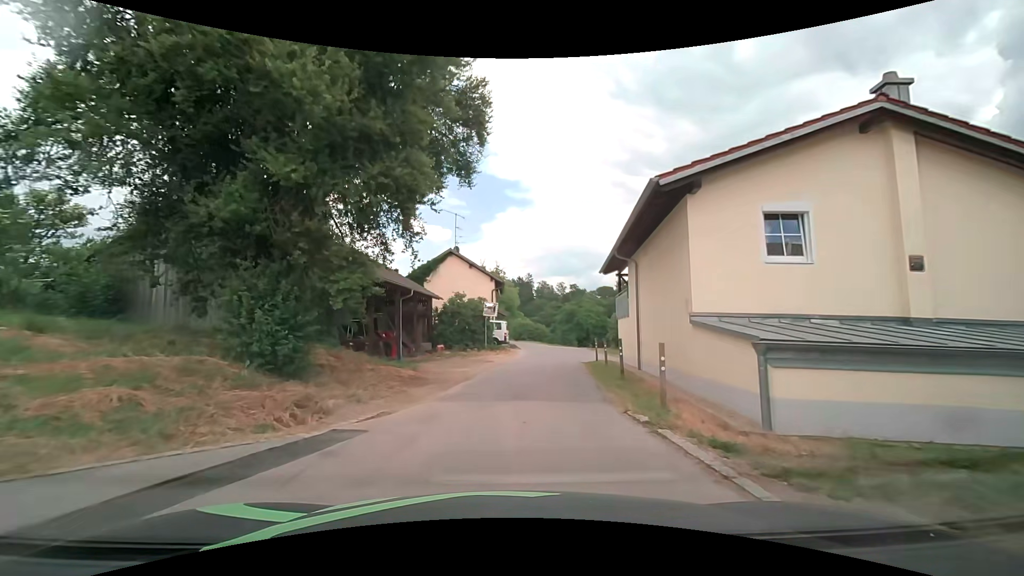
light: Day
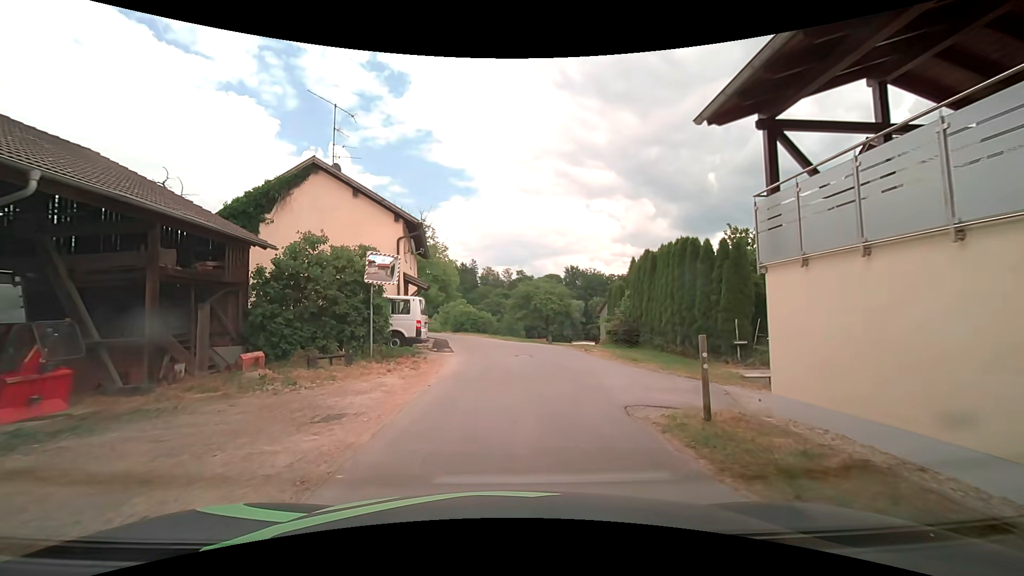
(-0.2, +18.4) m; +4°
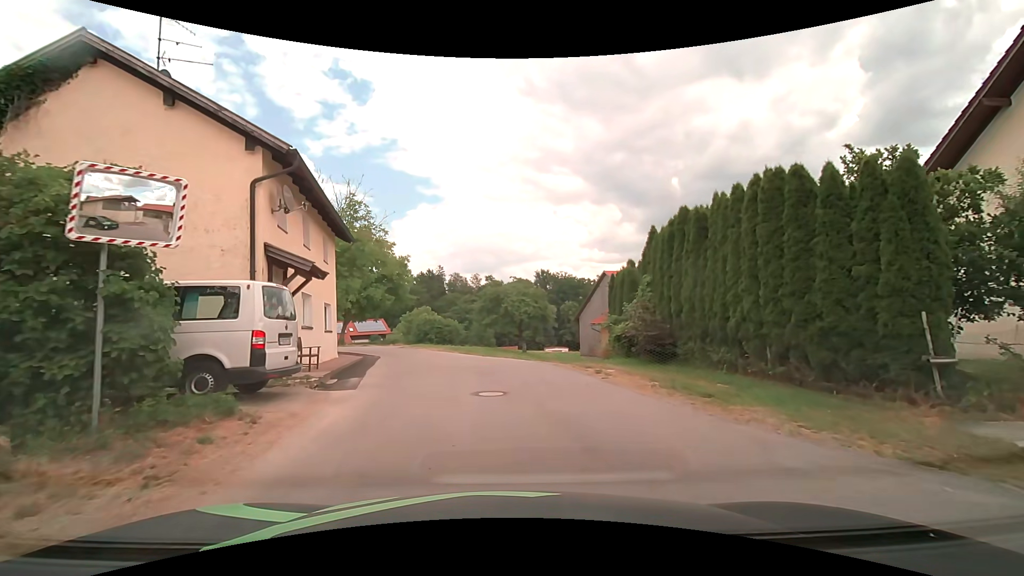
(+0.2, +9.0) m; +3°
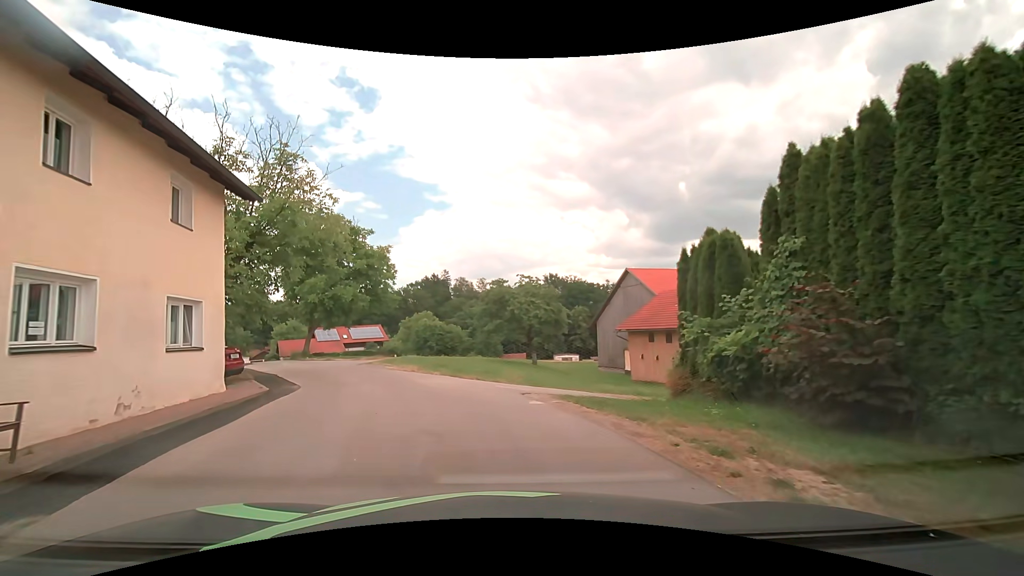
(+0.2, +8.6) m; -1°
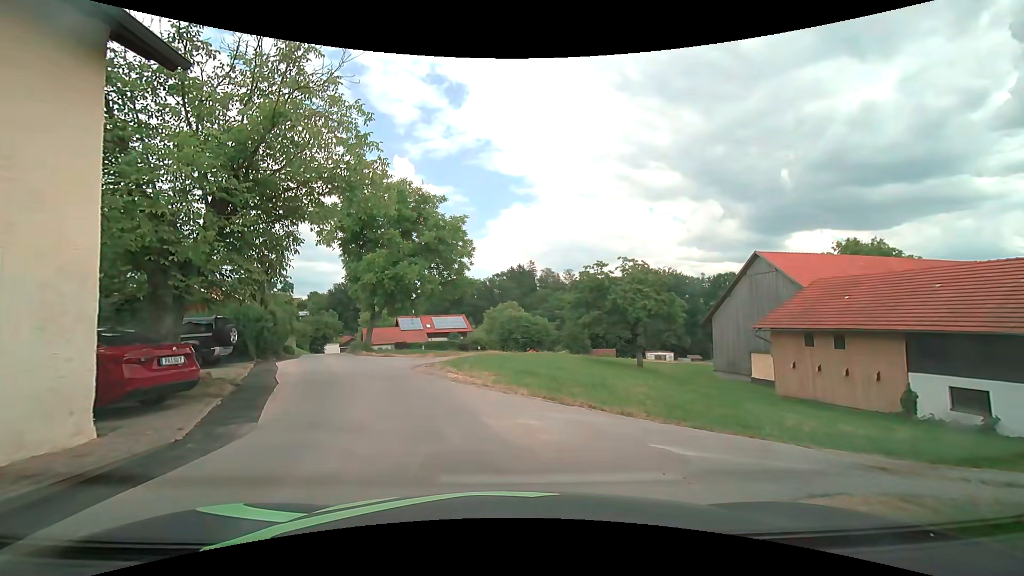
(-0.6, +6.9) m; -10°
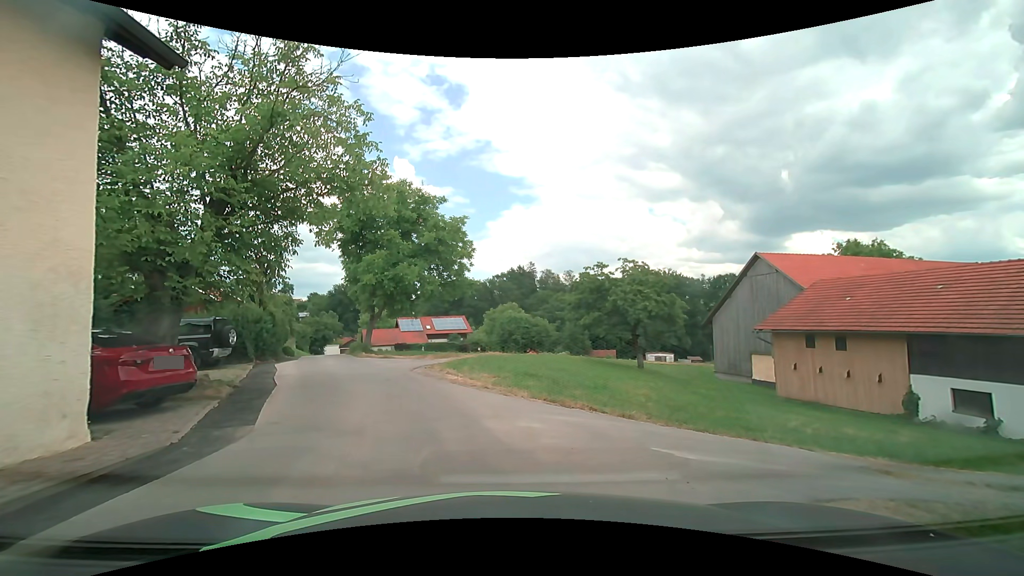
(0.0, +0.2) m; 0°
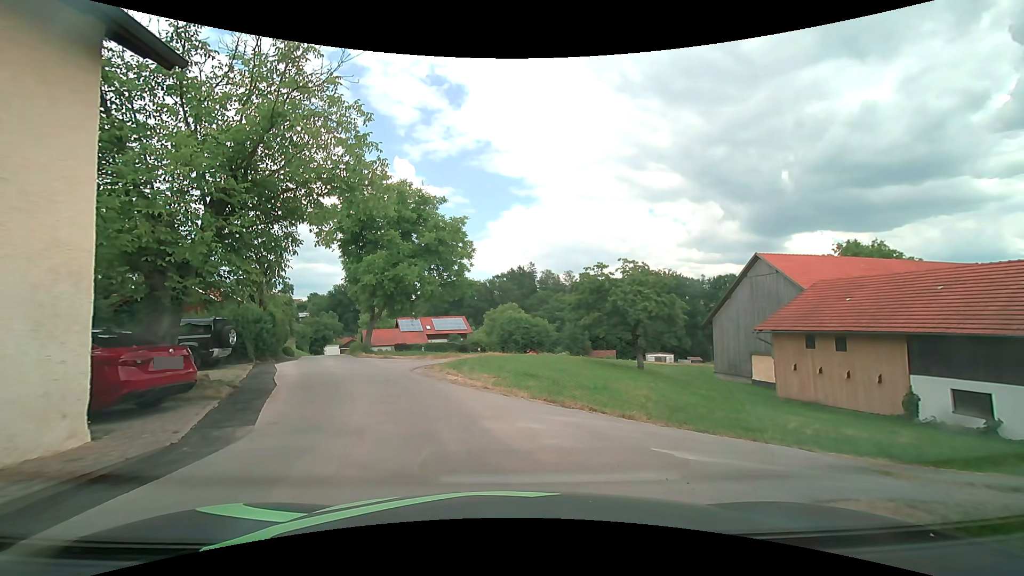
(0.0, 0.0) m; 0°
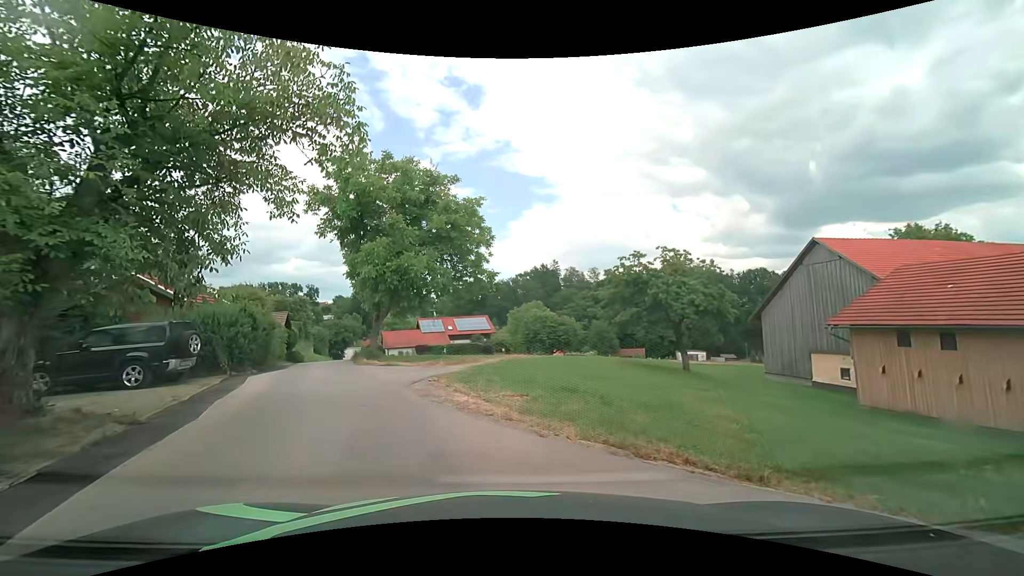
(0.0, +4.4) m; -2°
